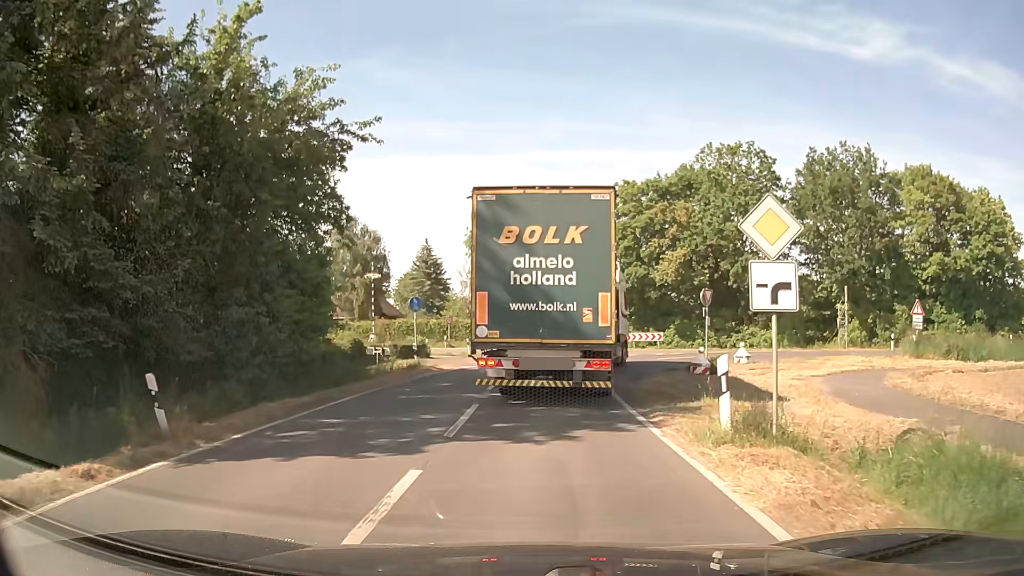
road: secondary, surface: asphalt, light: Day
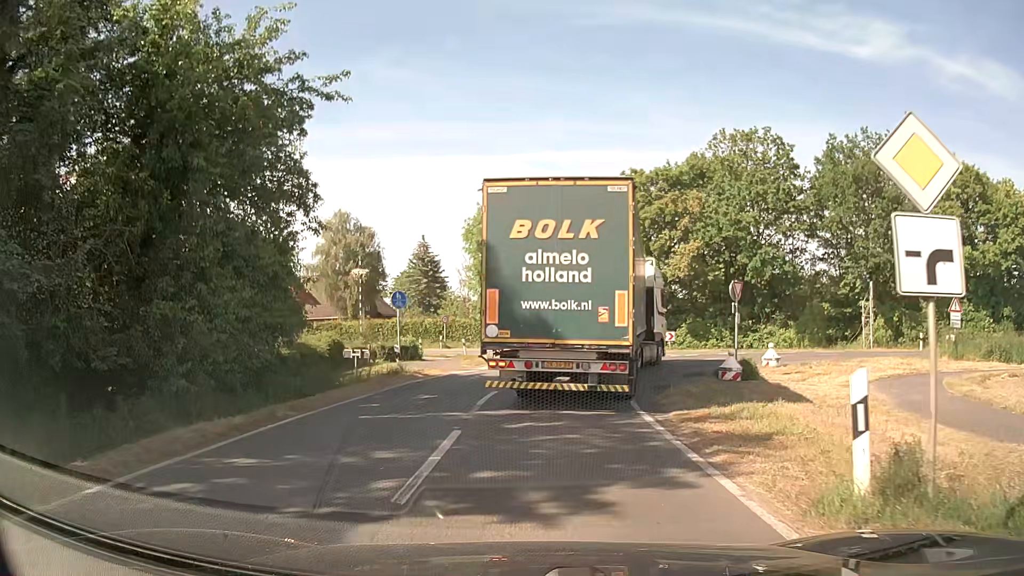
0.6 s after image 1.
(0.0, +3.4) m; 0°
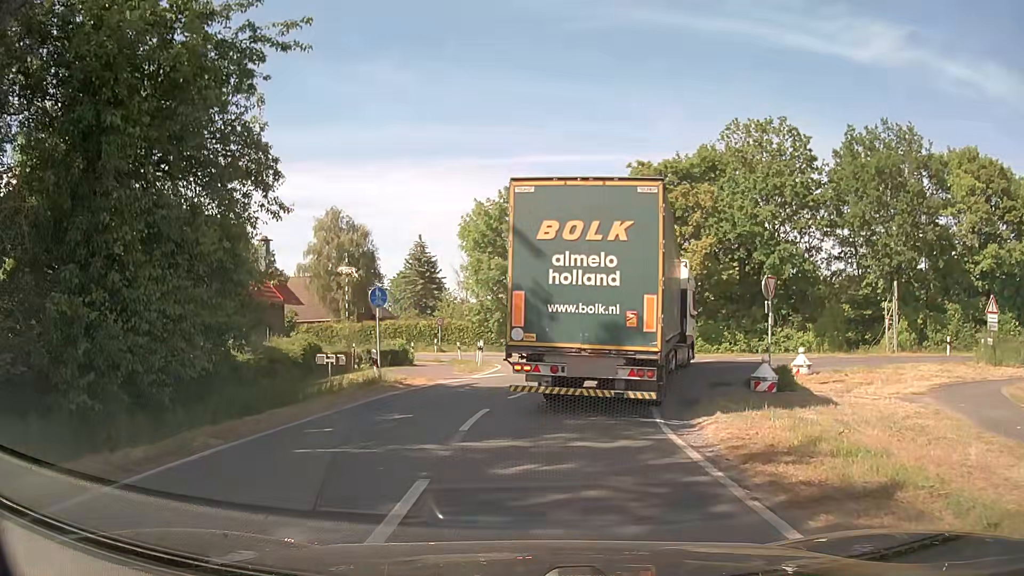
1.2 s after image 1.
(0.0, +3.0) m; -1°
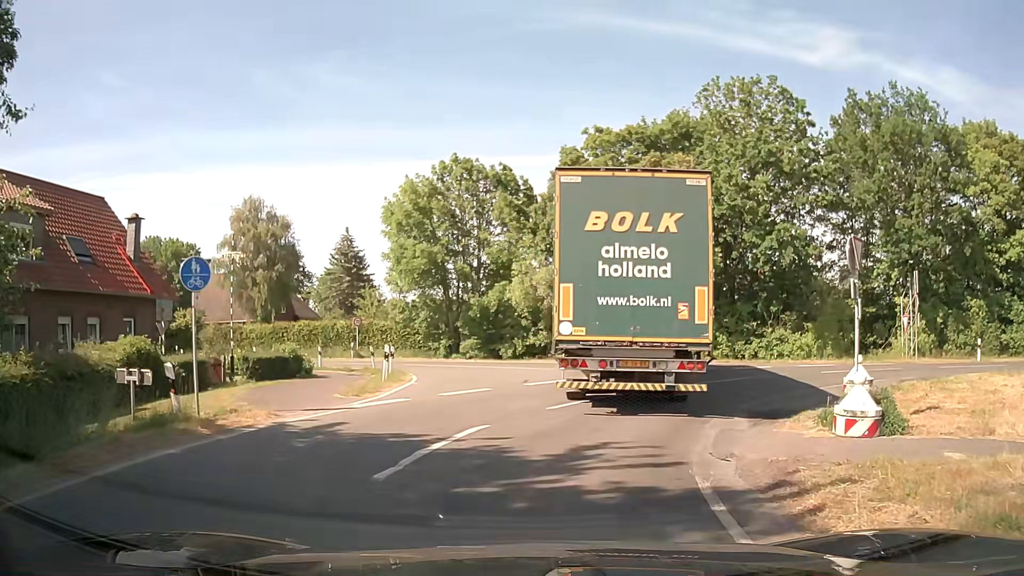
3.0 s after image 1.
(+0.4, +8.0) m; +6°
